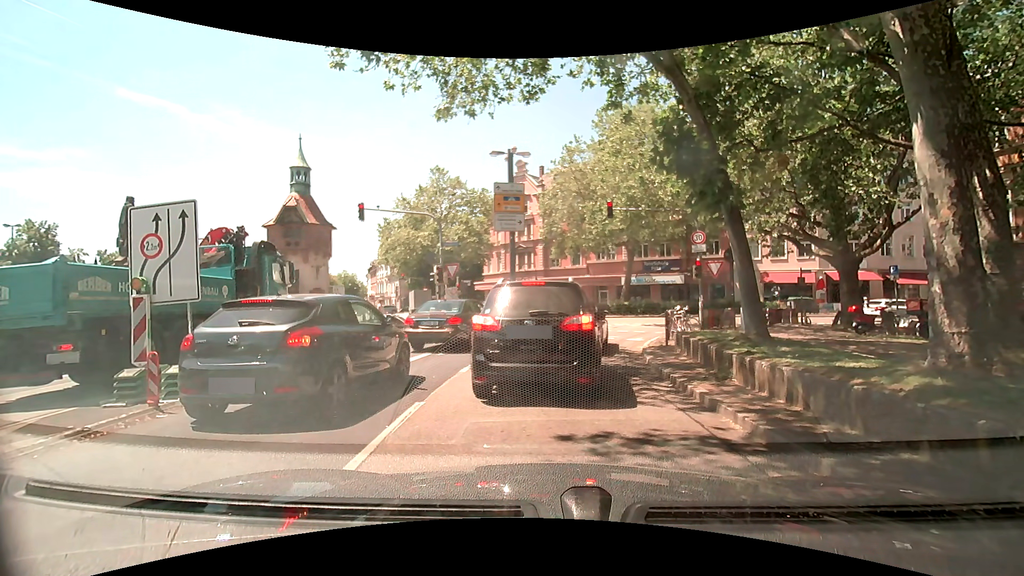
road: primary_link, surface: asphalt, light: Day
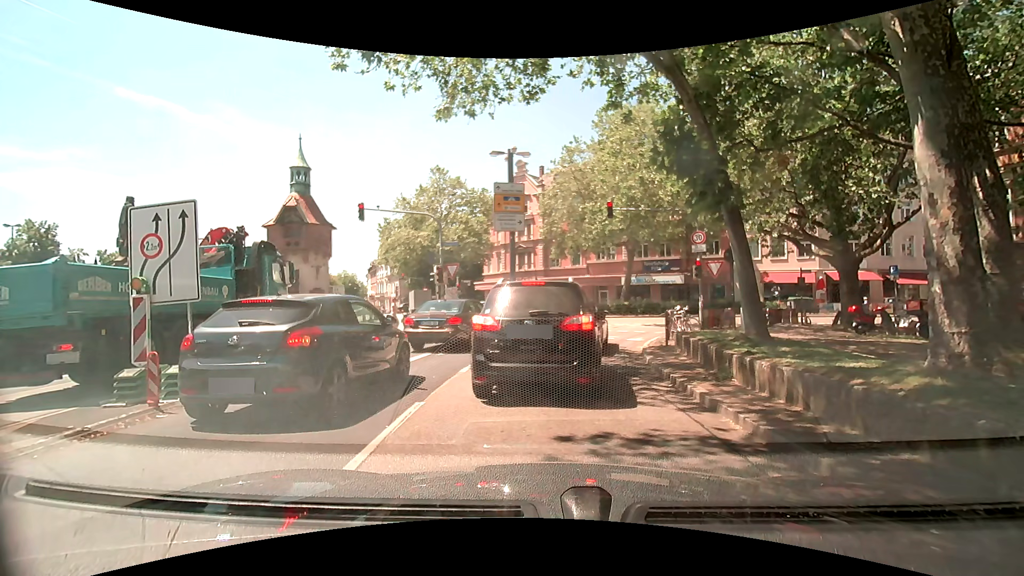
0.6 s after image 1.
(0.0, 0.0) m; 0°
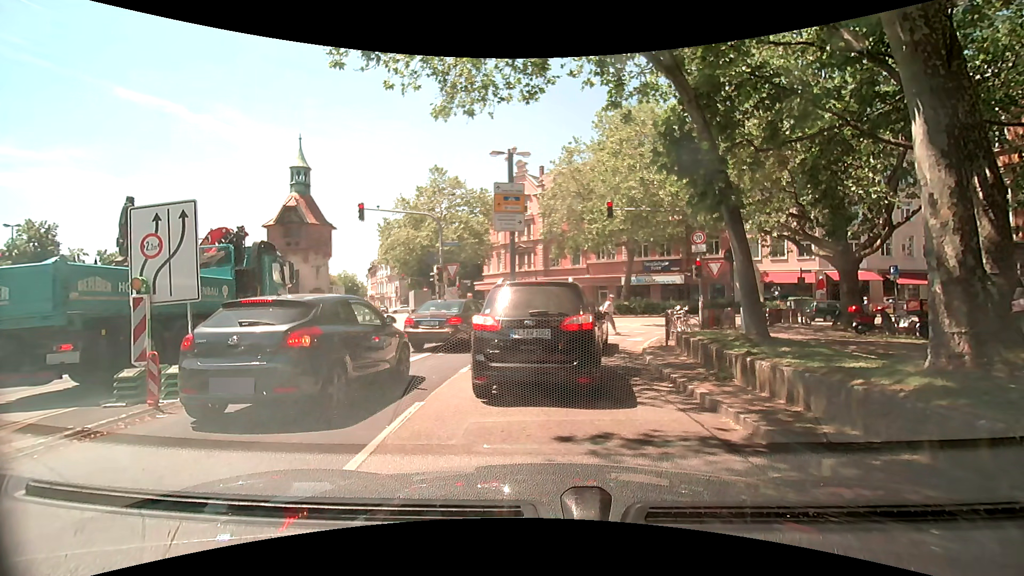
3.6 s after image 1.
(0.0, 0.0) m; 0°
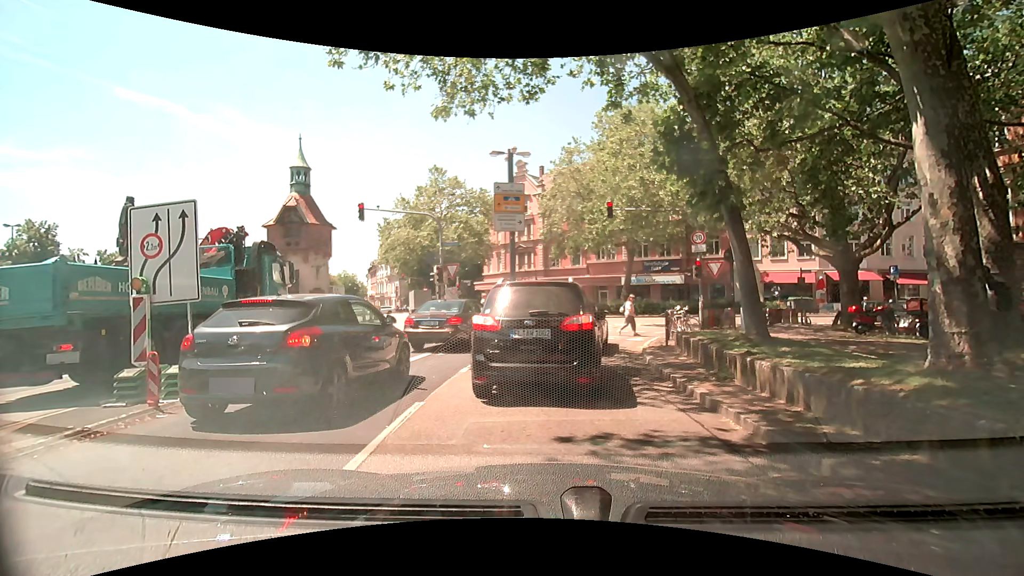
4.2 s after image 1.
(0.0, 0.0) m; 0°
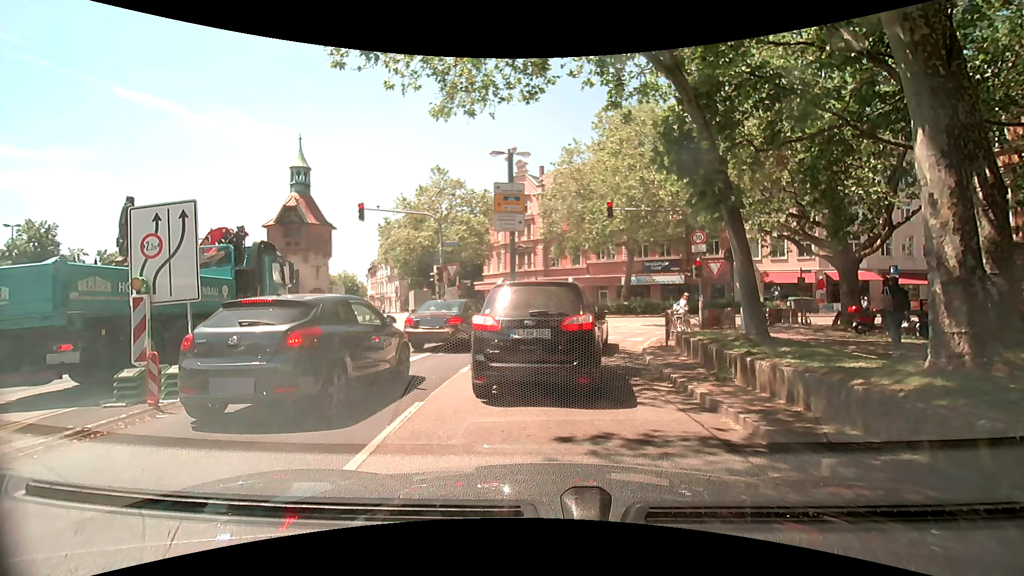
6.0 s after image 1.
(0.0, 0.0) m; 0°
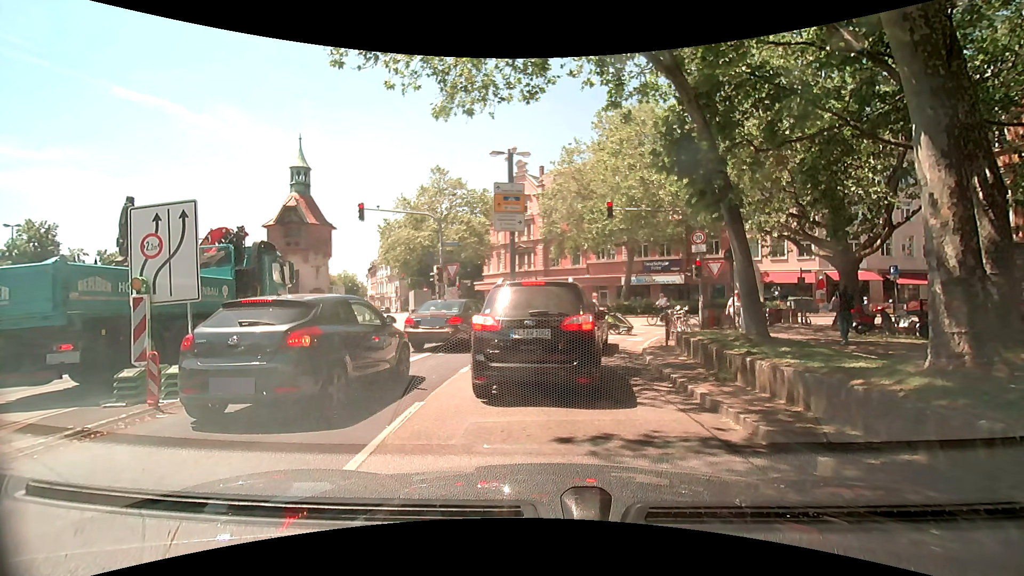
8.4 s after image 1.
(0.0, 0.0) m; 0°
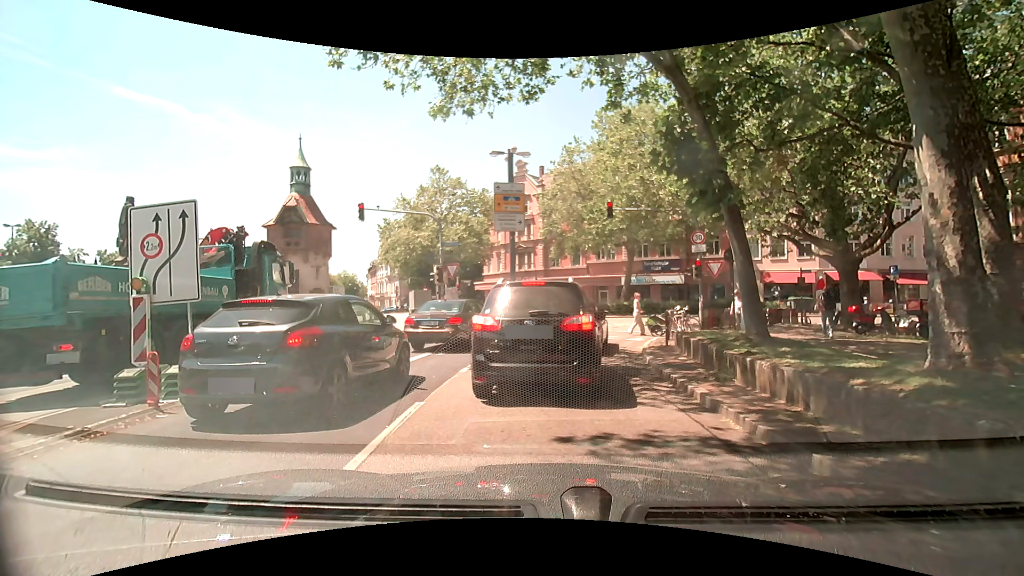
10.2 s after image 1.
(0.0, 0.0) m; 0°
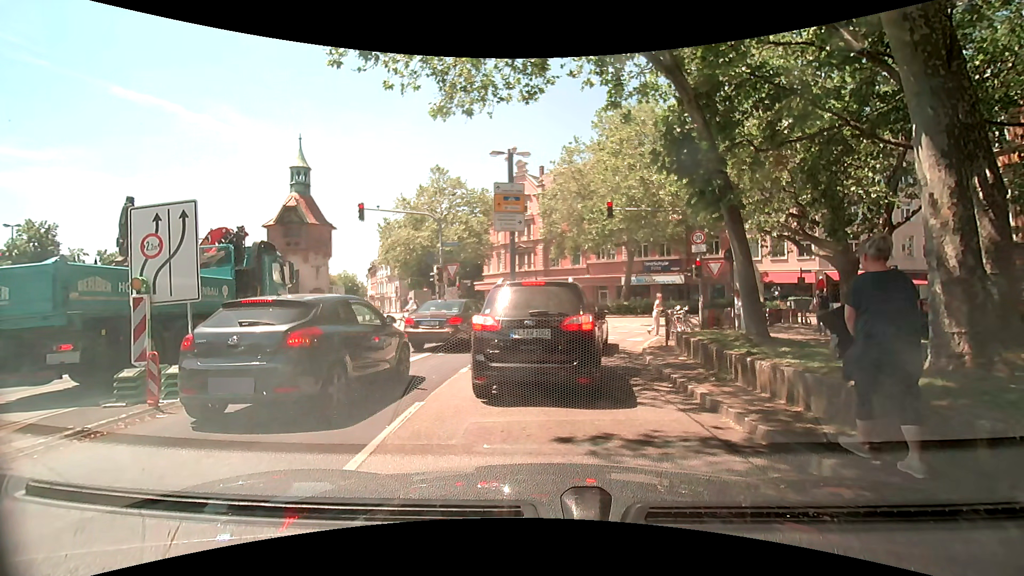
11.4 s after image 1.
(0.0, 0.0) m; 0°
